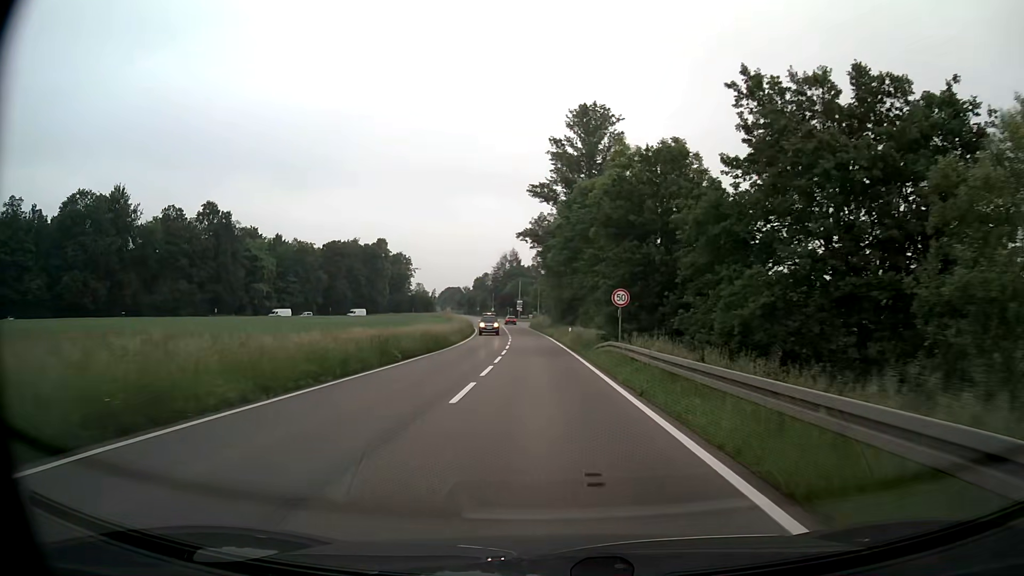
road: secondary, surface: asphalt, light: Day
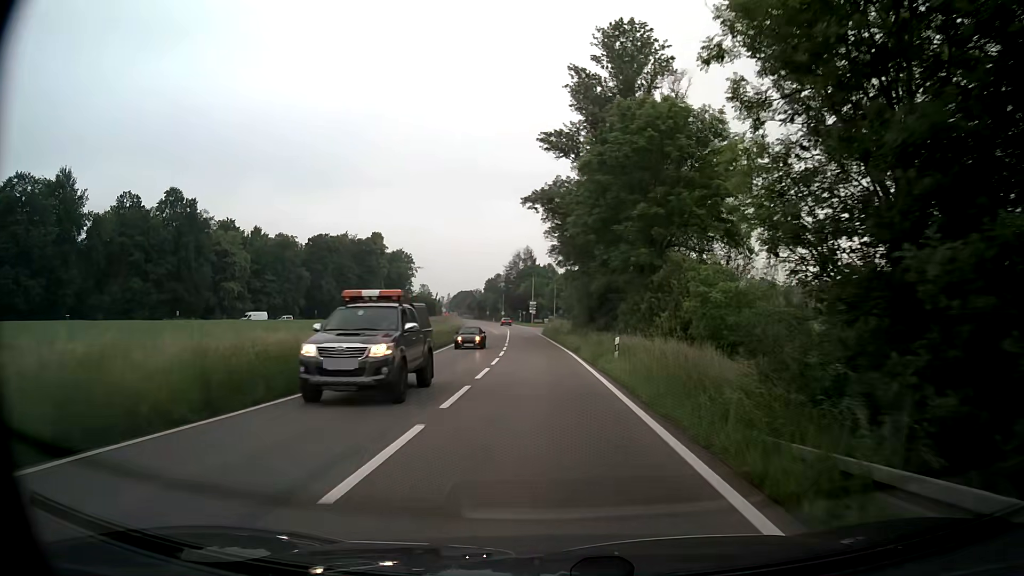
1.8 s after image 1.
(-0.4, +24.2) m; -2°
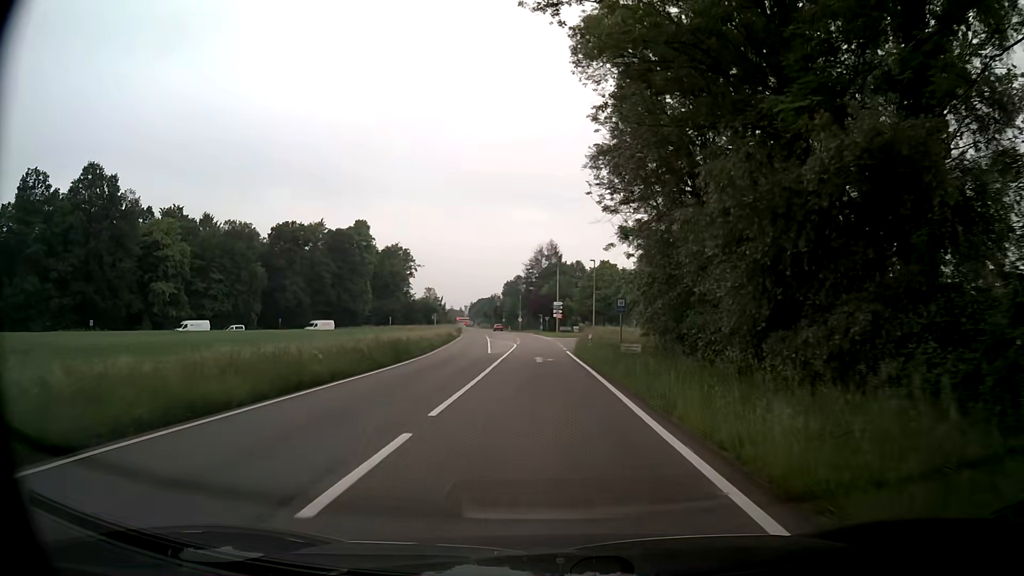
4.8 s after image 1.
(-0.8, +36.5) m; -2°
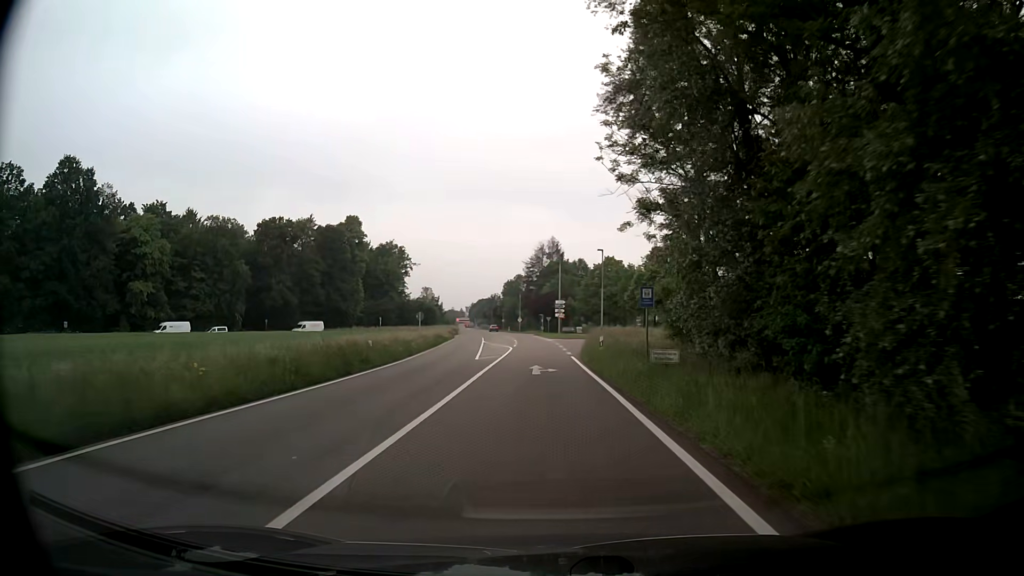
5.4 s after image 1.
(-0.1, +7.1) m; -1°
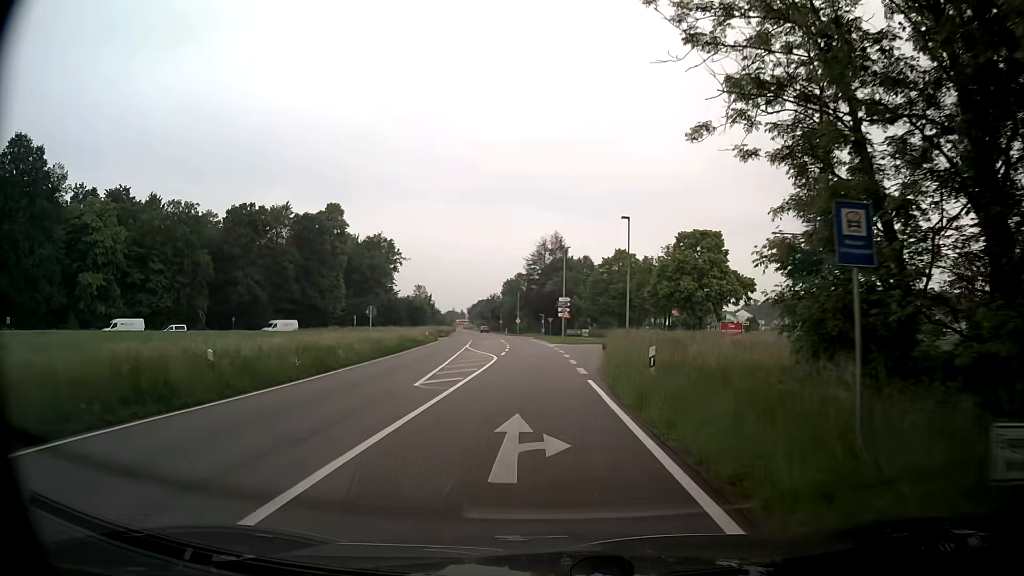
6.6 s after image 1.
(-0.1, +14.0) m; 0°
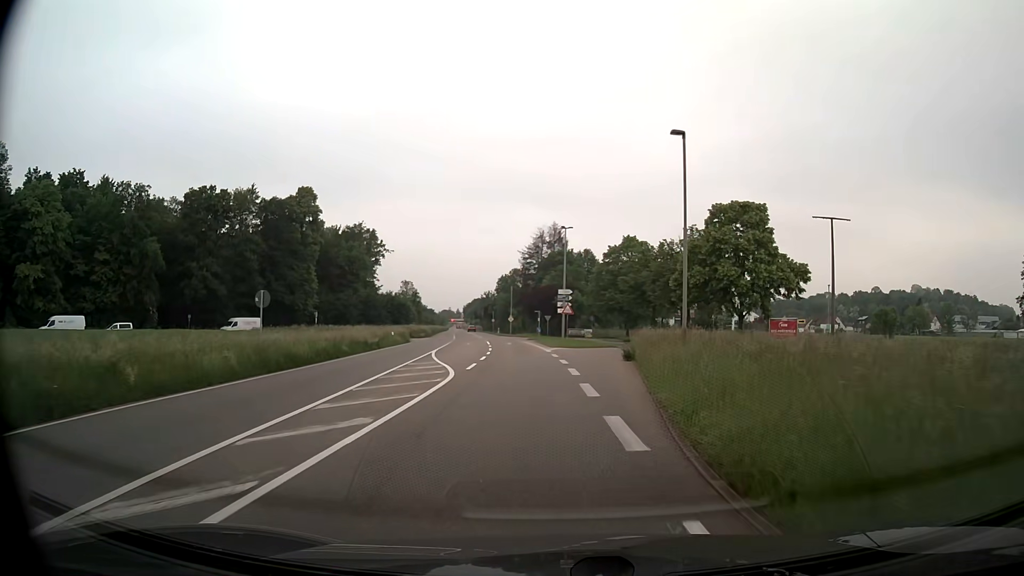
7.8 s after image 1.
(0.0, +13.6) m; 0°
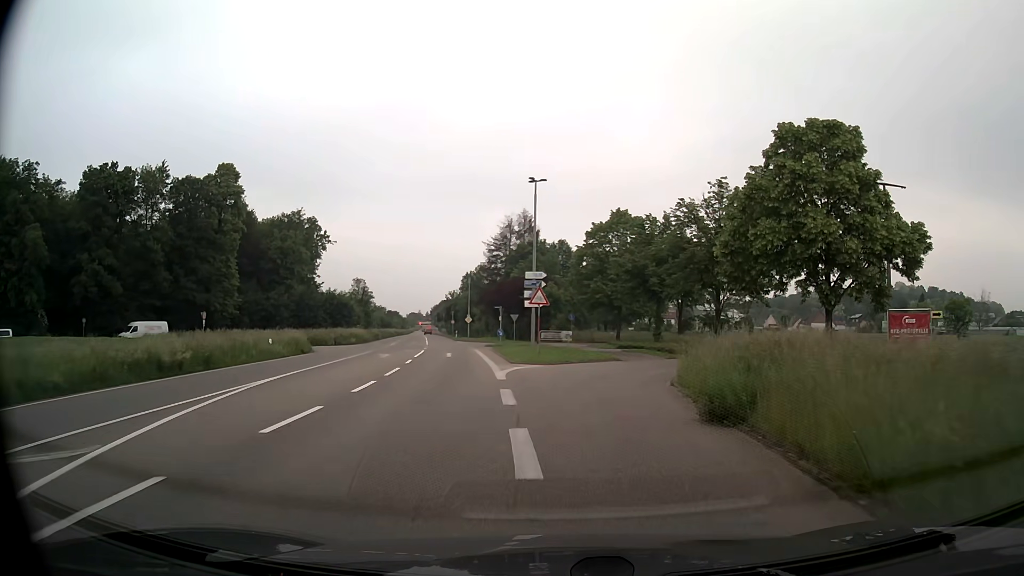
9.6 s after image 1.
(+0.5, +19.4) m; +3°
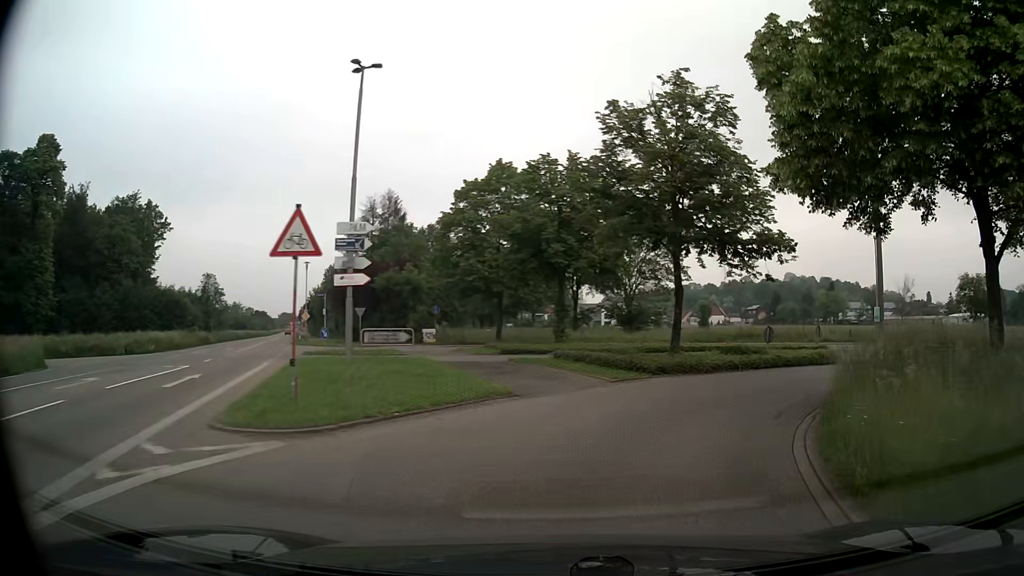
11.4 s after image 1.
(+1.1, +17.3) m; +11°
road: unclassified
(+2, +10) (+7, +18) (+15, +23) (+25, +24) (+34, +20) (+43, +15) (+51, +10) (+60, +5) (+69, +1) (+79, -2) m
